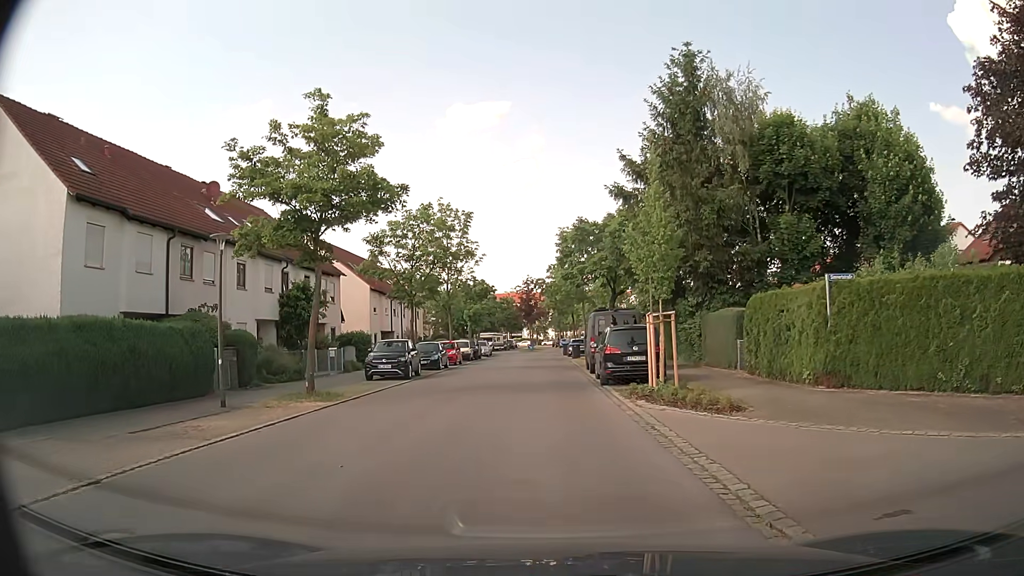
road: residential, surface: asphalt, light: Day
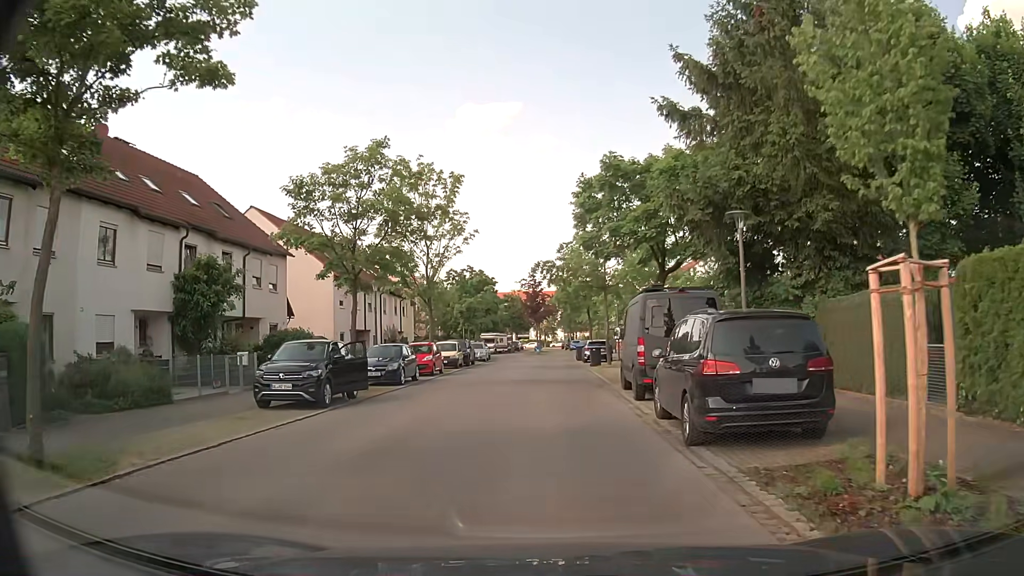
(-0.1, +11.3) m; 0°
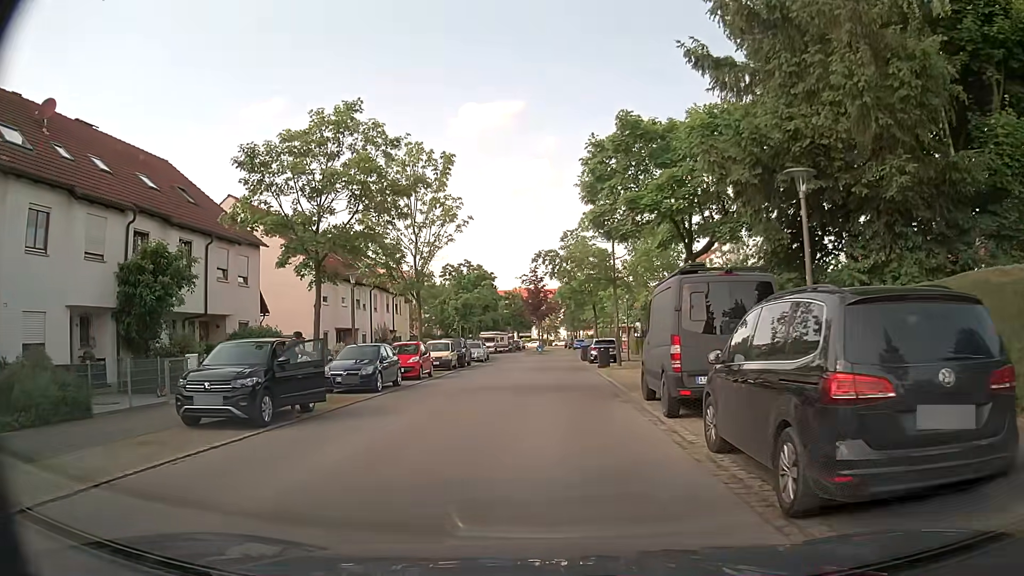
(0.0, +3.7) m; 0°
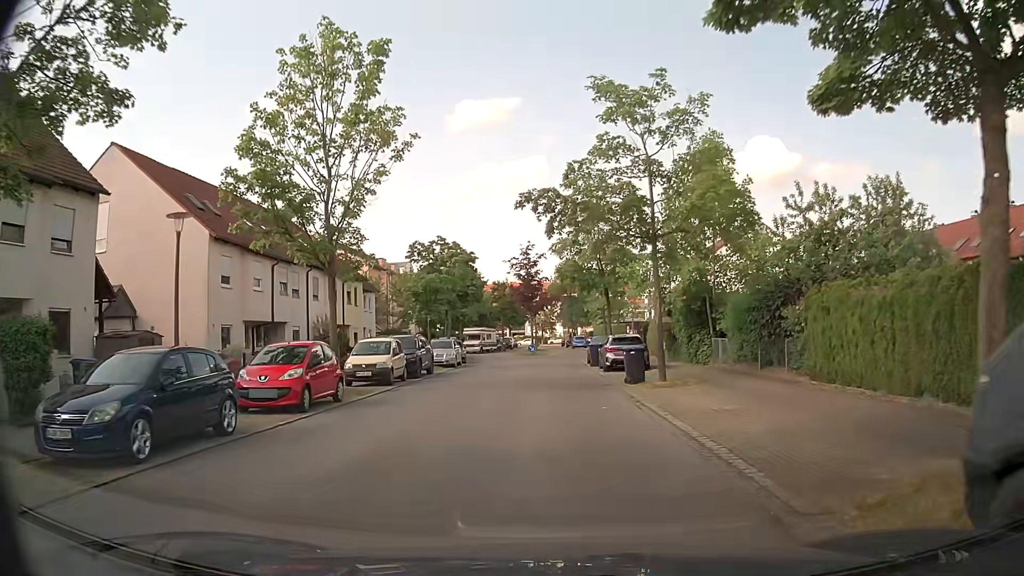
(-0.2, +12.4) m; 0°
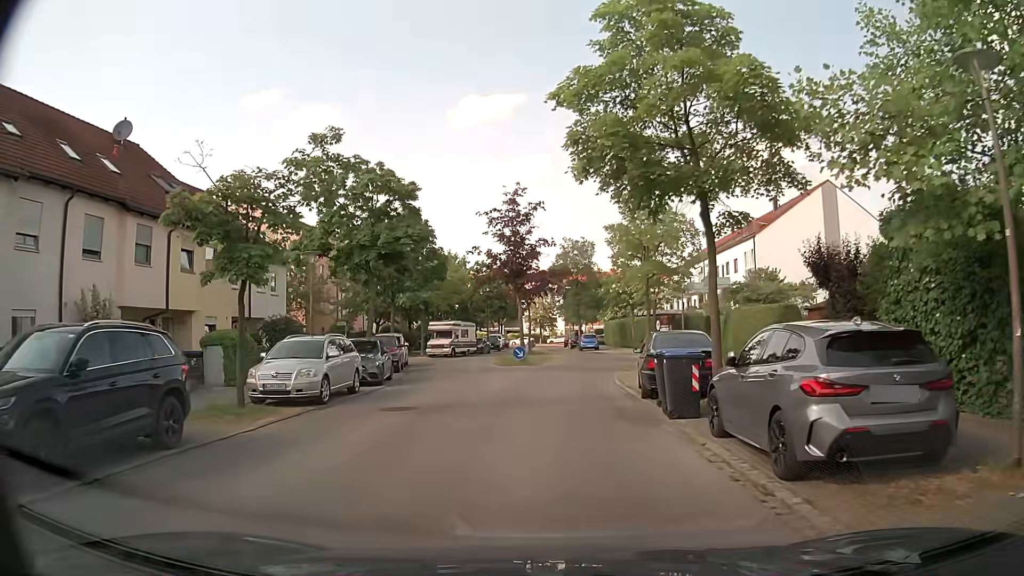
(+0.1, +20.4) m; 0°
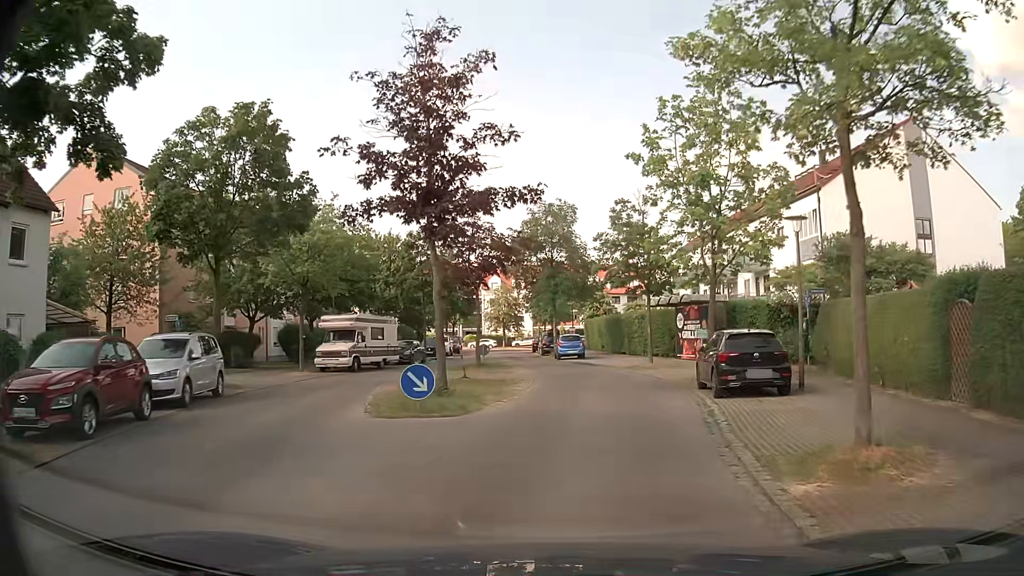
(+0.4, +19.2) m; +3°
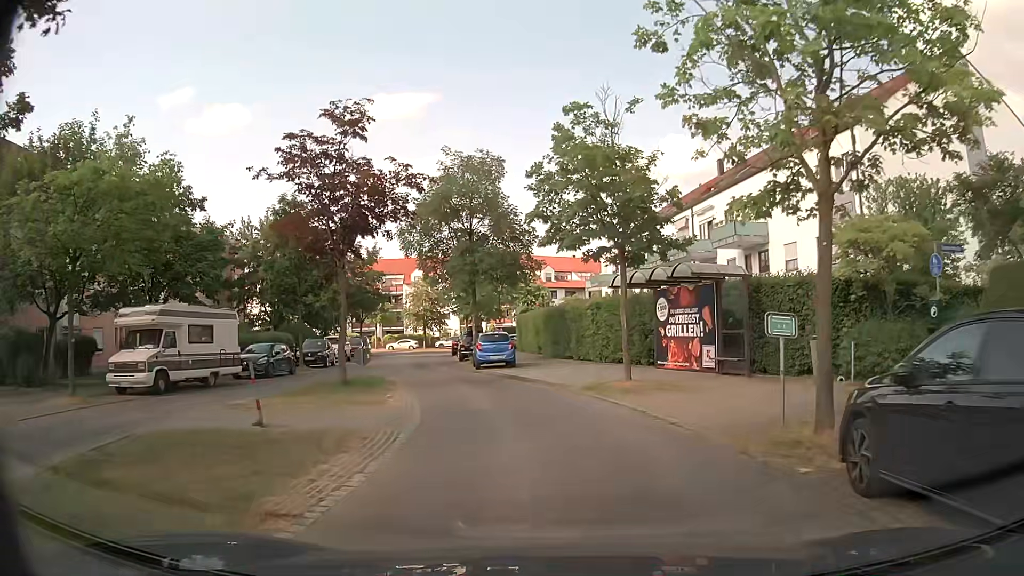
(+0.6, +12.1) m; +5°
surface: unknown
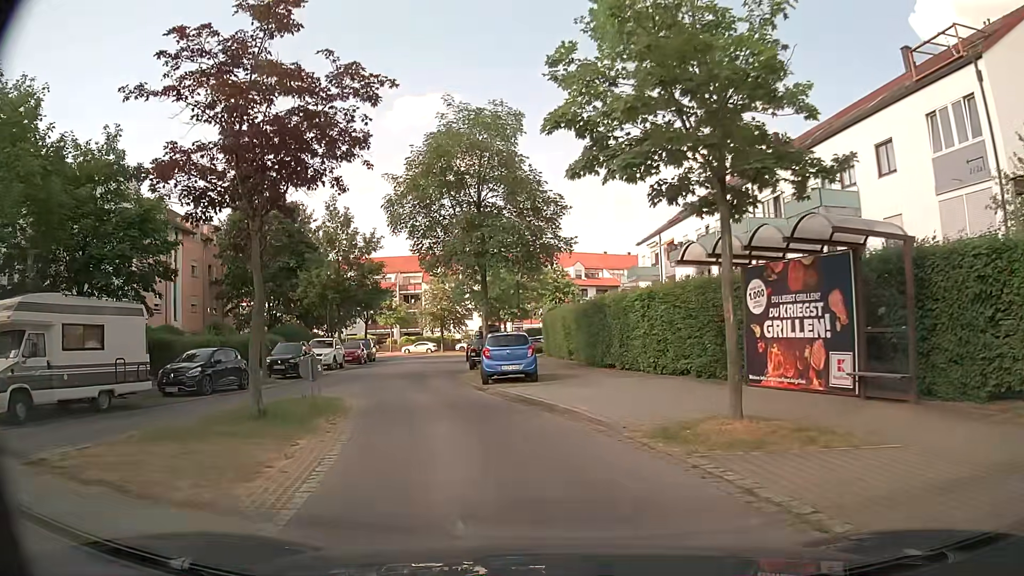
(0.0, +7.6) m; -2°
(-1, +10) (-3, +20) (-5, +29) (-6, +39) (-7, +49) (-9, +59) (-14, +68) (-20, +76) (-29, +81) (-38, +84) m
